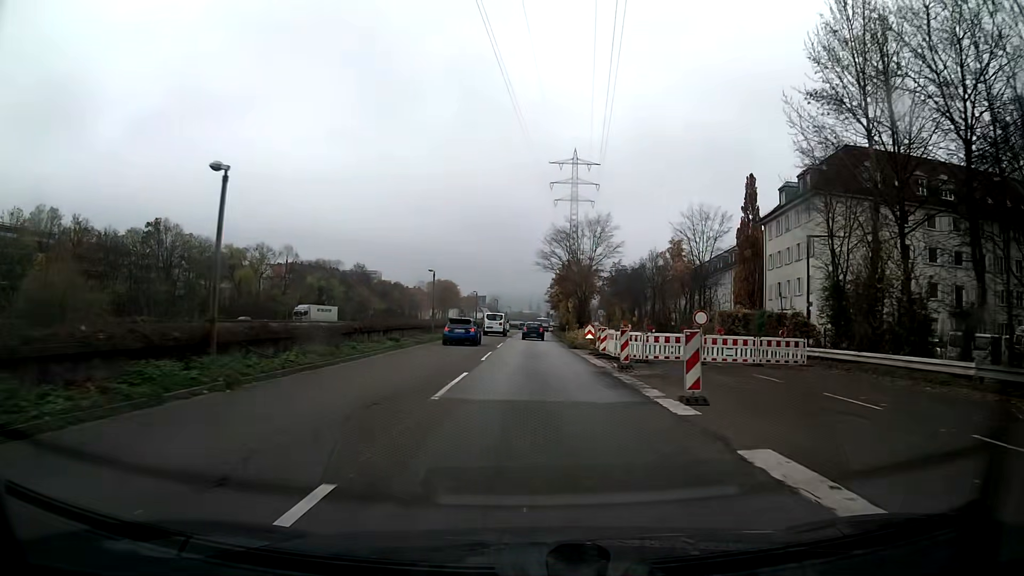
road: trunk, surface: asphalt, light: Day
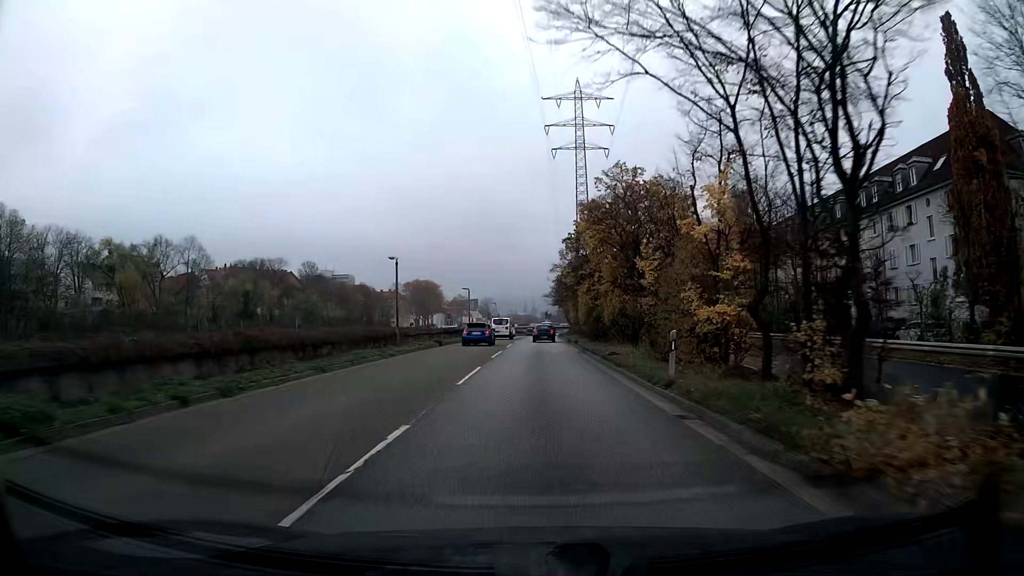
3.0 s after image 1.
(+0.1, +44.9) m; +1°
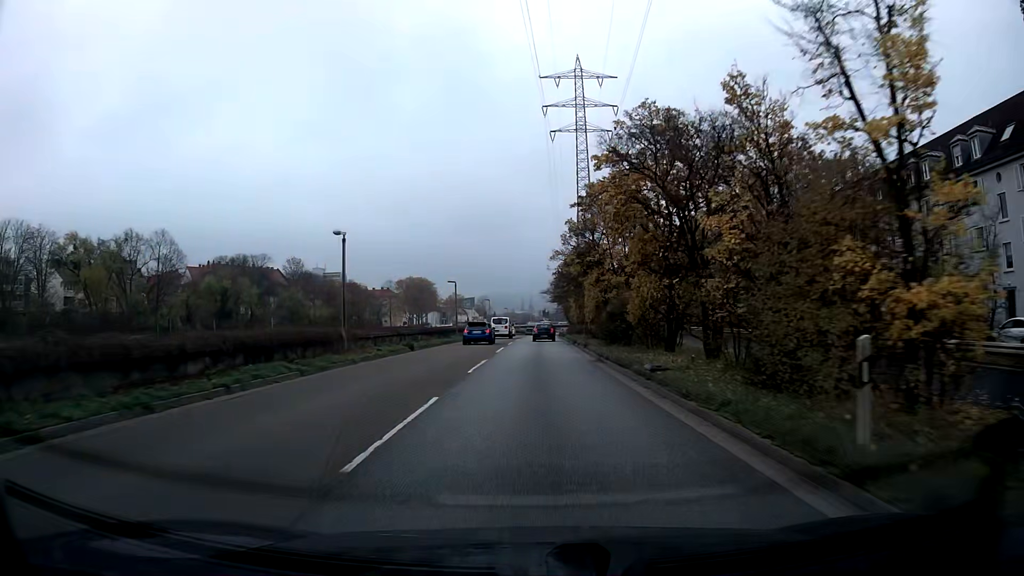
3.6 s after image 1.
(0.0, +9.0) m; 0°
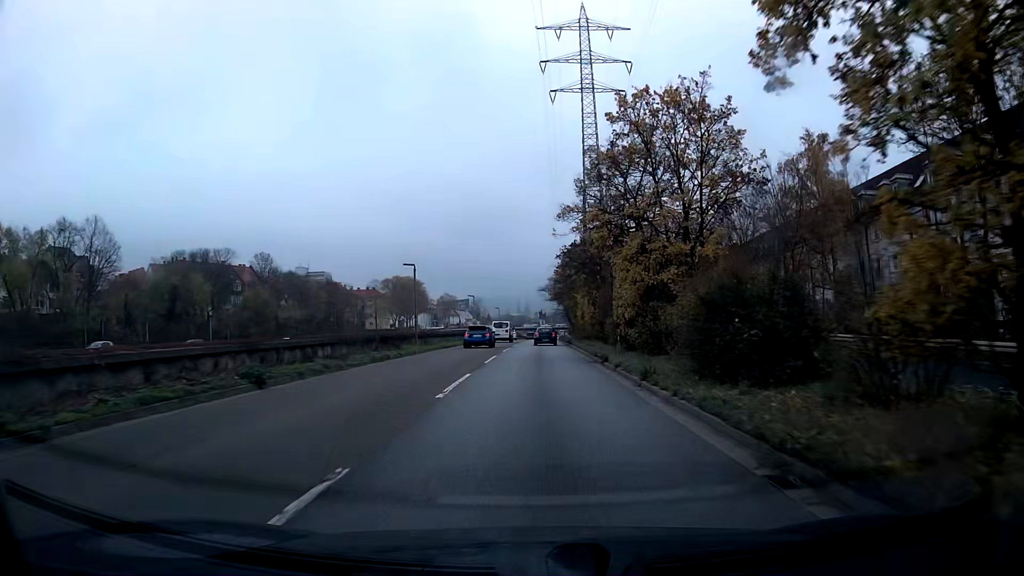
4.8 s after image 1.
(+0.1, +18.1) m; 0°
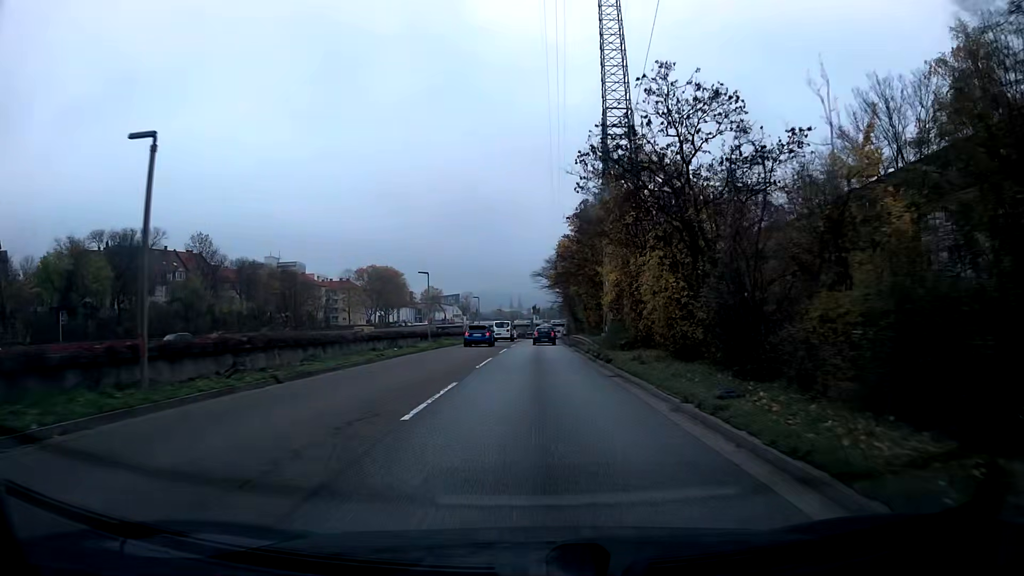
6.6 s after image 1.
(+0.1, +27.1) m; +1°
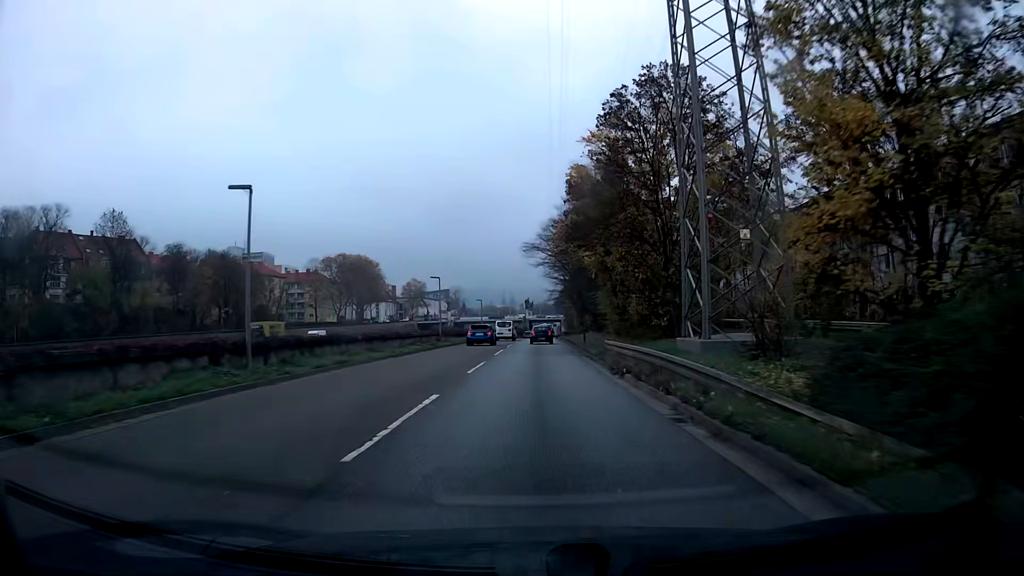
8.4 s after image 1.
(+0.1, +27.2) m; +1°
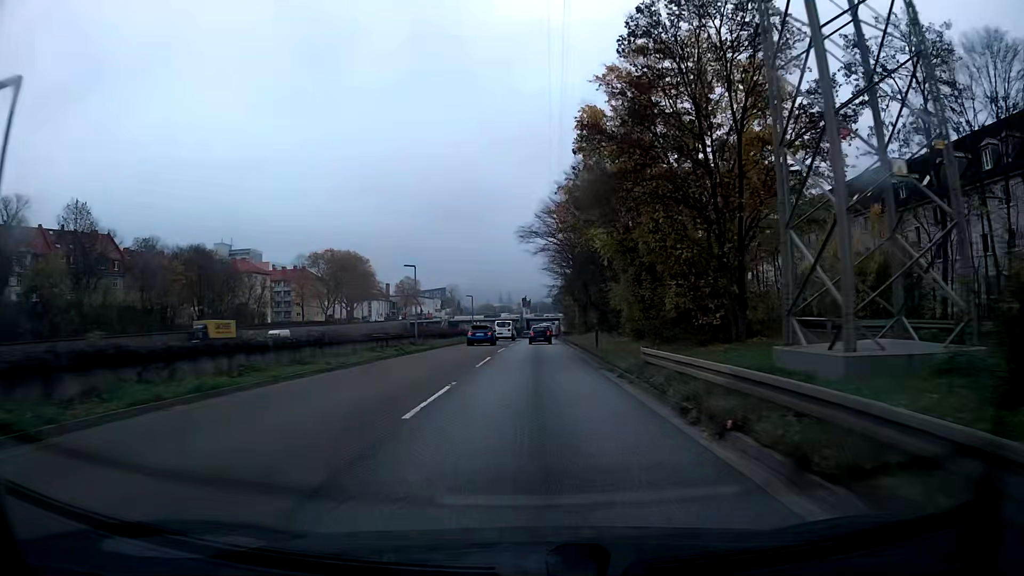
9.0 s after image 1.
(0.0, +9.1) m; 0°
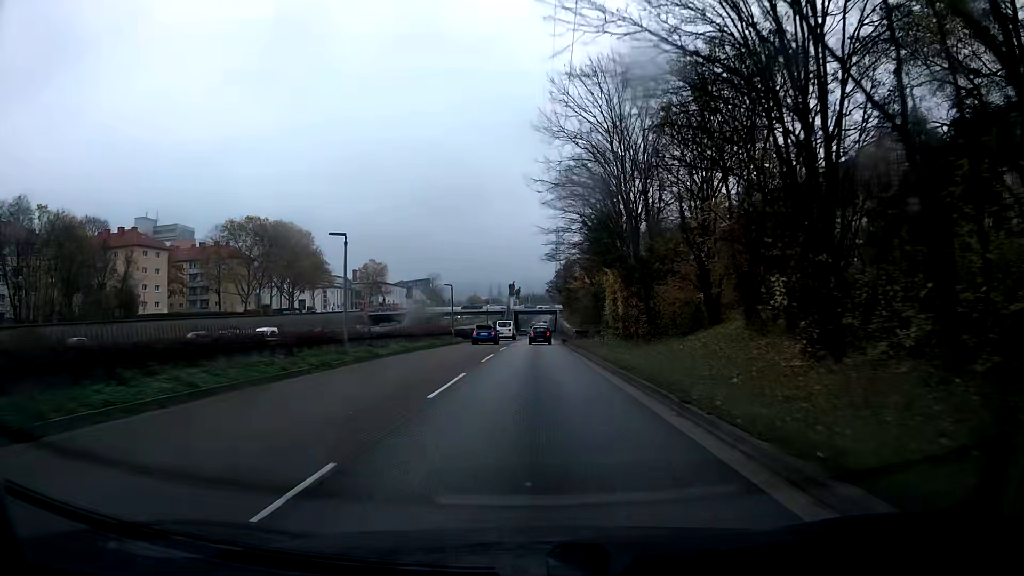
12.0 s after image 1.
(+0.3, +45.4) m; 0°
